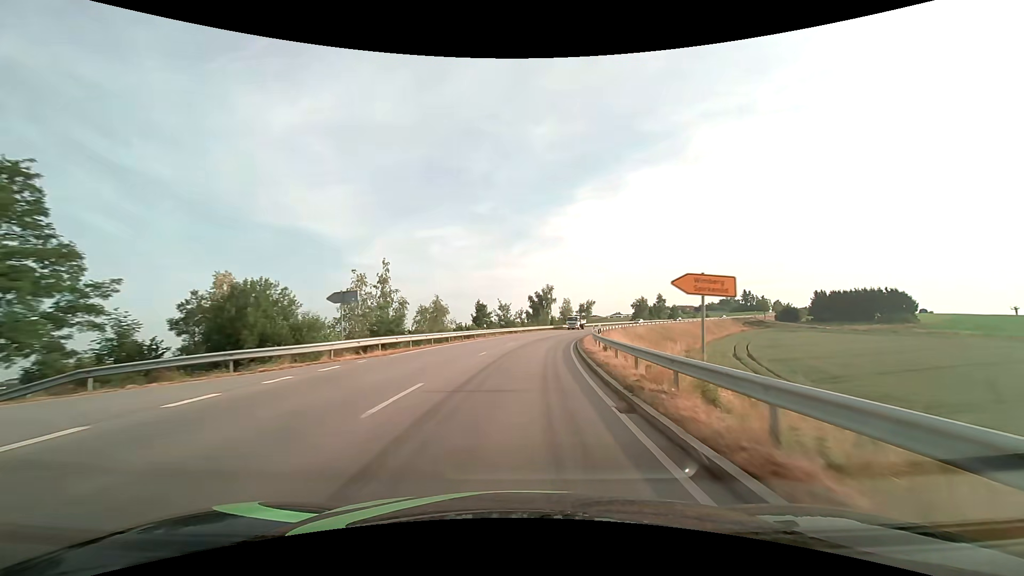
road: secondary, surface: asphalt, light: Day
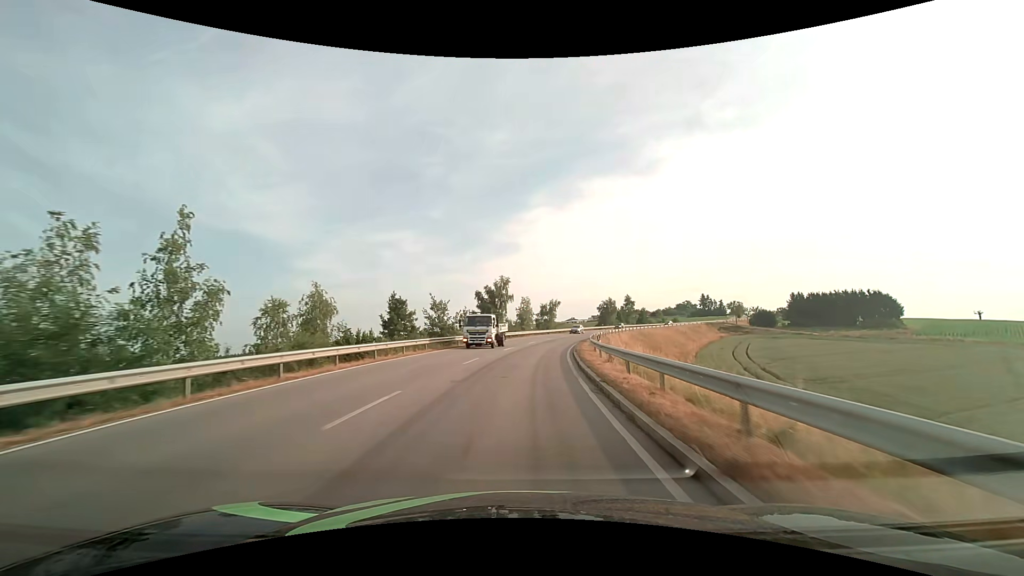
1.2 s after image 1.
(+1.2, +24.1) m; +6°
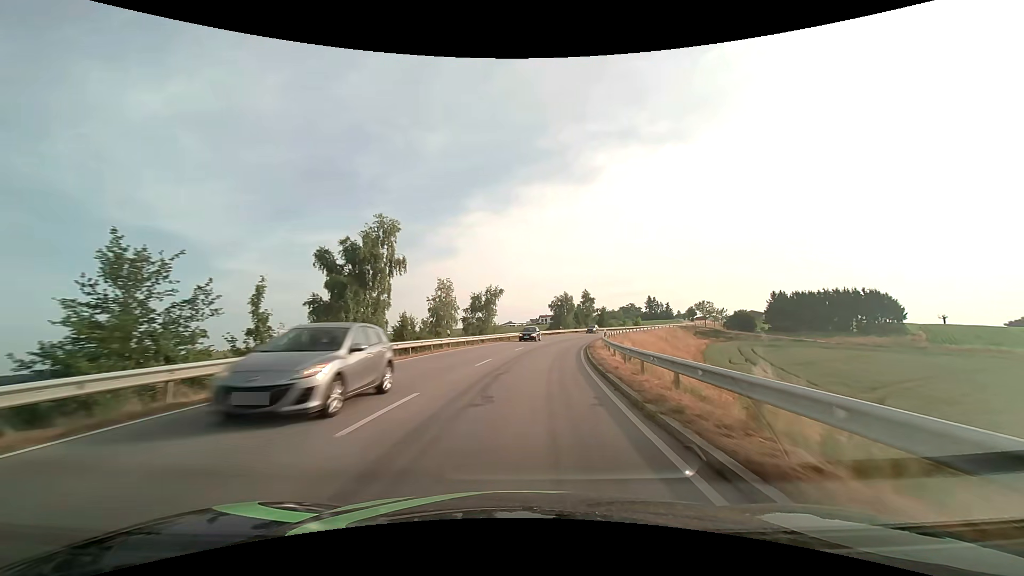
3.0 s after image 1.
(+2.2, +36.2) m; +7°
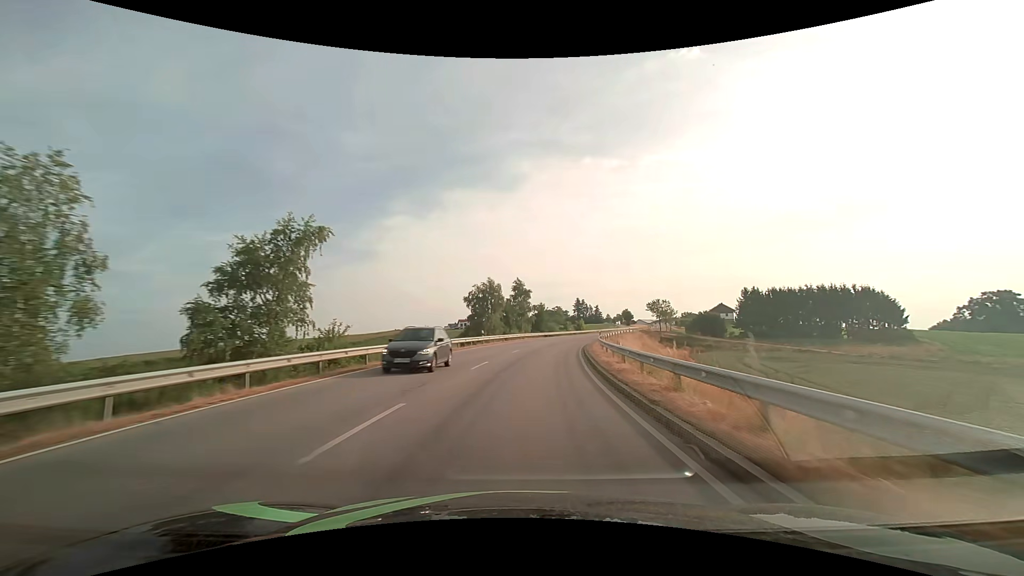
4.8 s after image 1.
(+2.9, +36.5) m; +9°
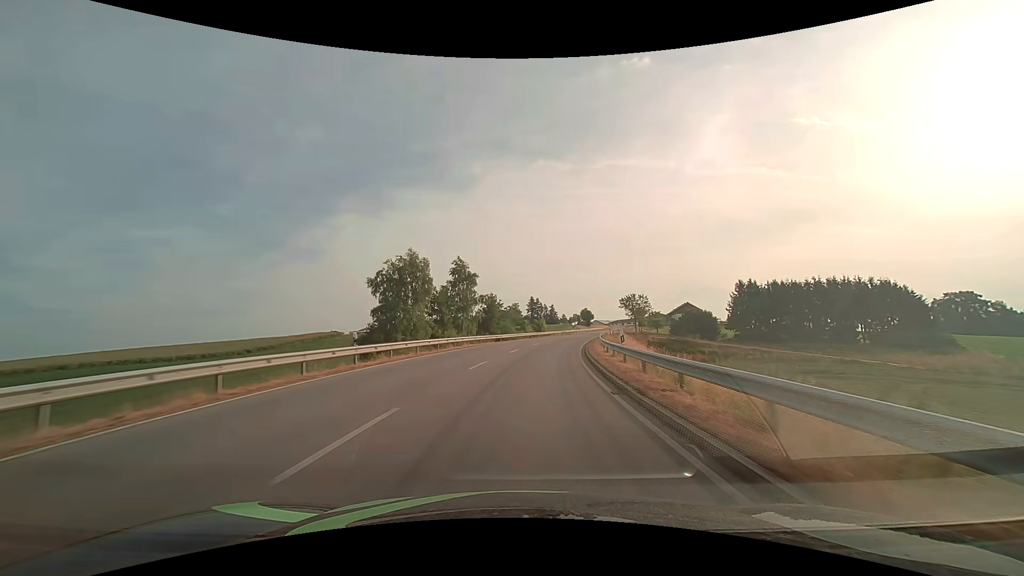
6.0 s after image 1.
(+1.3, +24.7) m; +6°
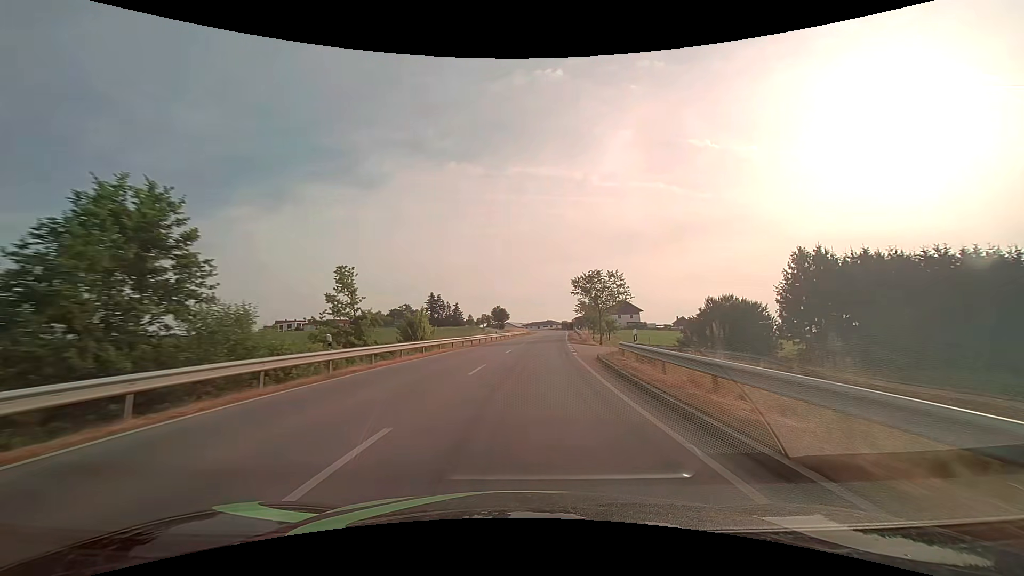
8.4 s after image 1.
(+4.8, +49.7) m; +10°
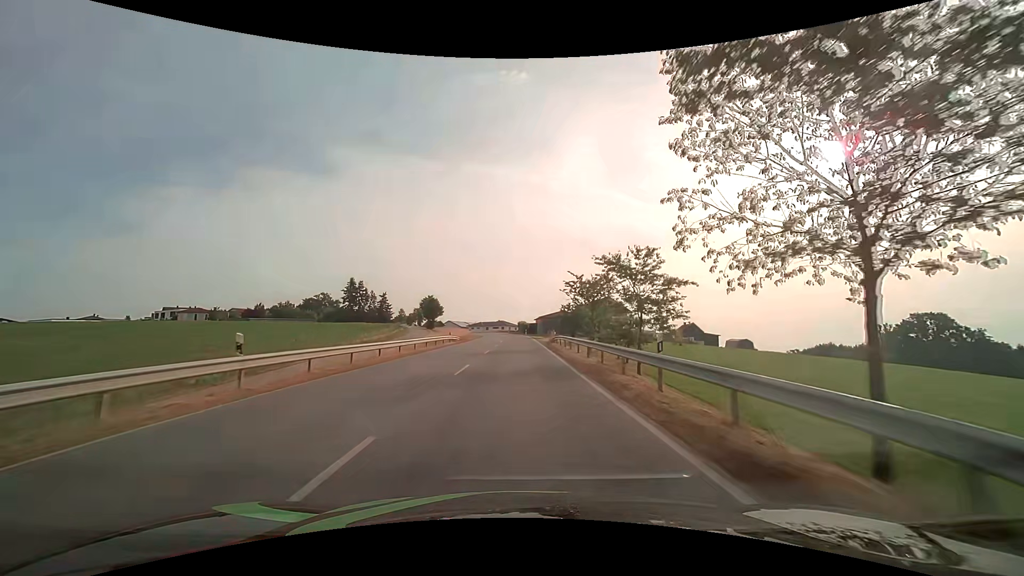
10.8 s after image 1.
(+3.1, +47.7) m; +6°
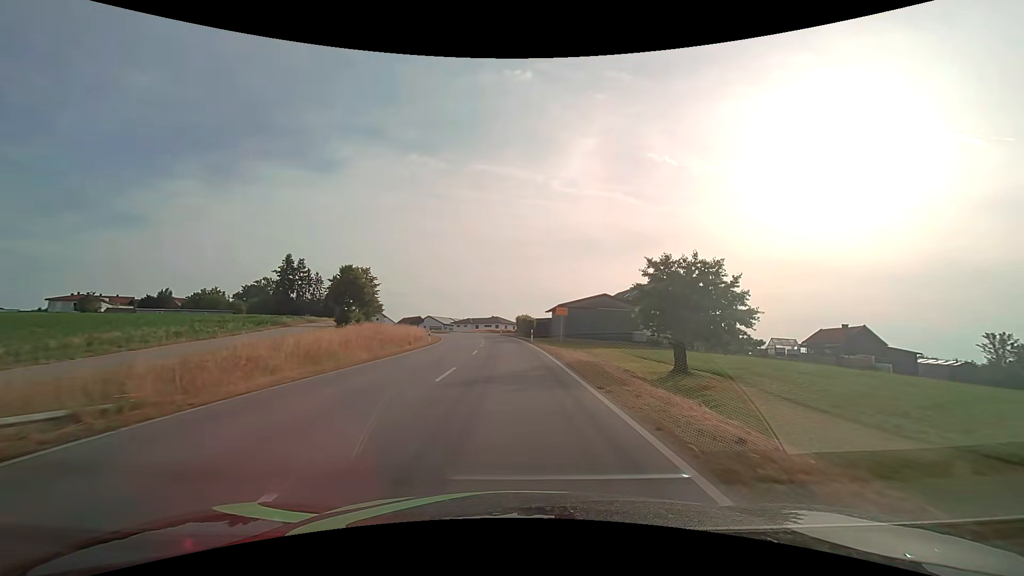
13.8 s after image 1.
(+0.5, +49.6) m; 0°
